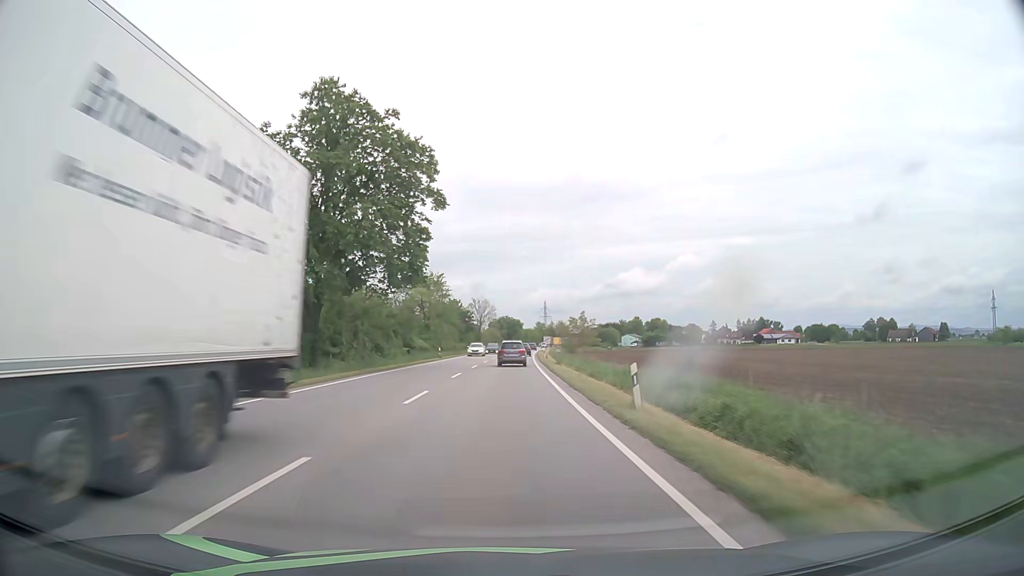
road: primary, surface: asphalt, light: Day
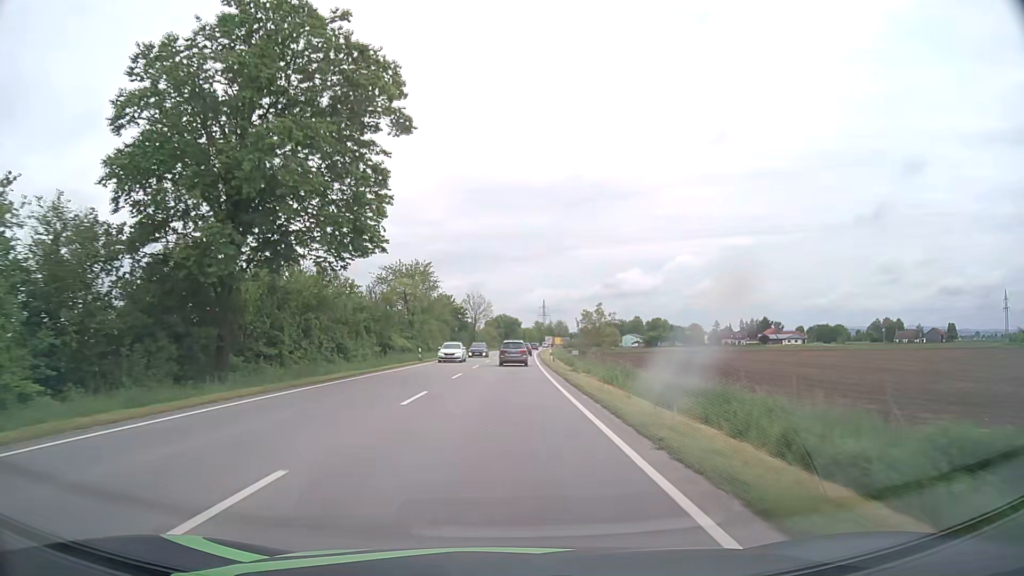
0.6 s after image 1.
(+0.1, +12.6) m; 0°
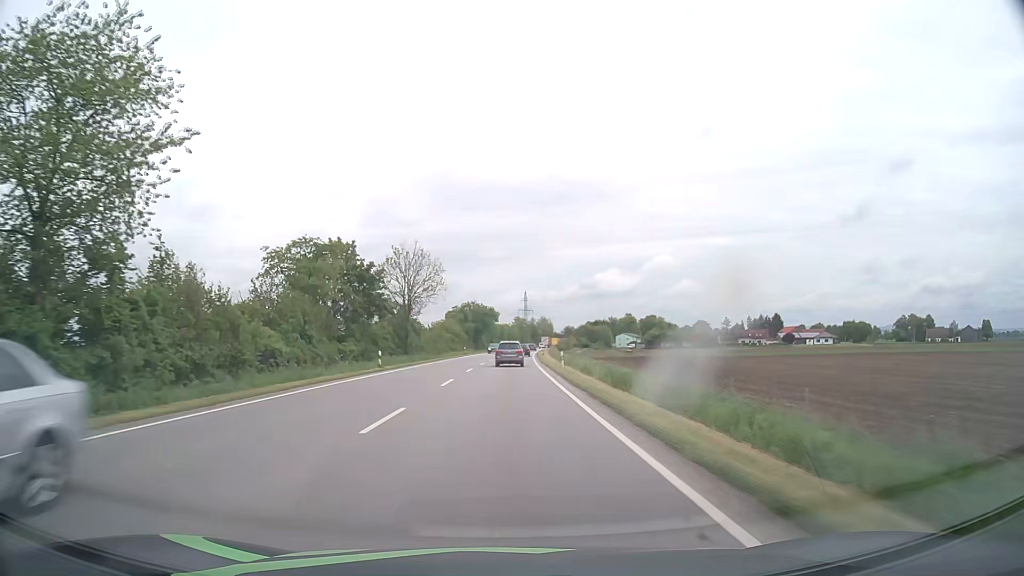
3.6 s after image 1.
(+1.1, +64.2) m; +2°
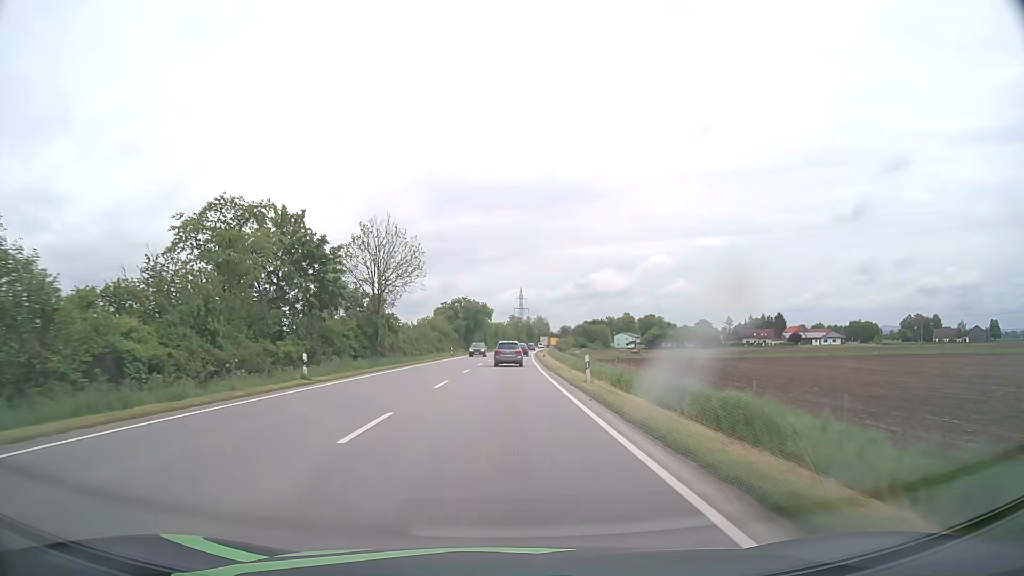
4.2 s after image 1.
(0.0, +13.1) m; 0°
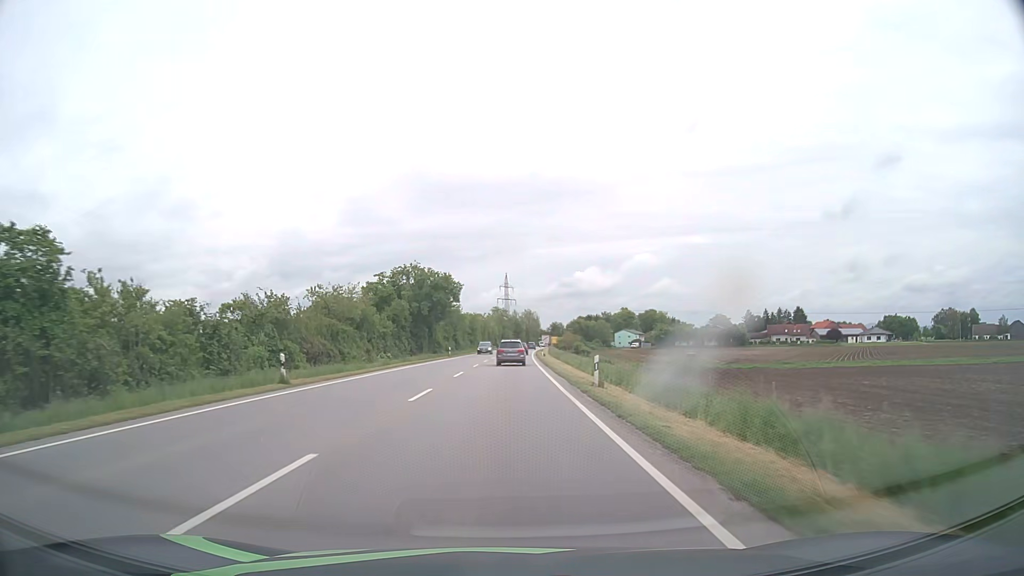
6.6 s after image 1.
(+0.7, +52.4) m; +1°
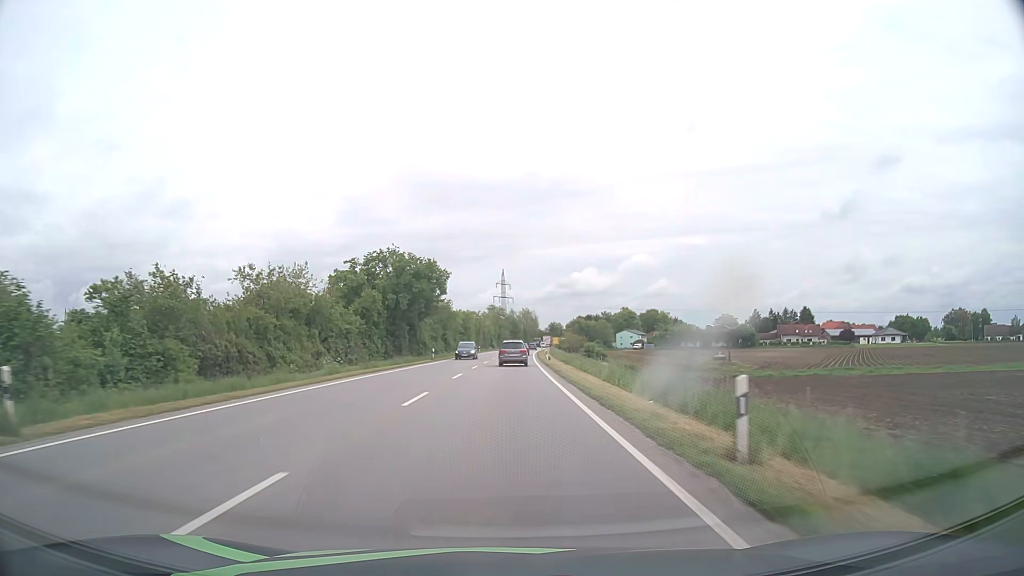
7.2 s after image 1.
(0.0, +13.1) m; 0°
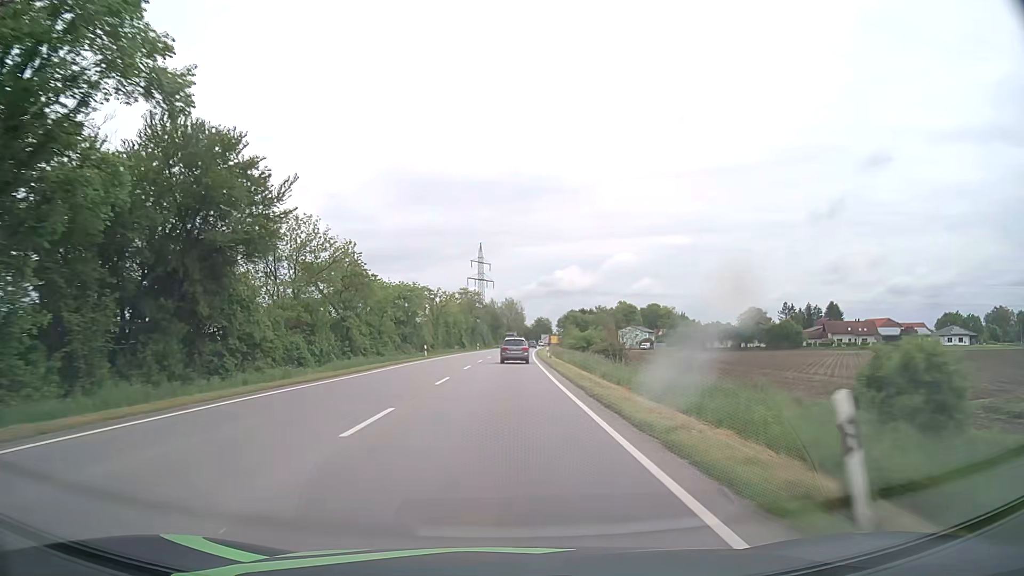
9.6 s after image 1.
(+0.7, +52.8) m; +2°
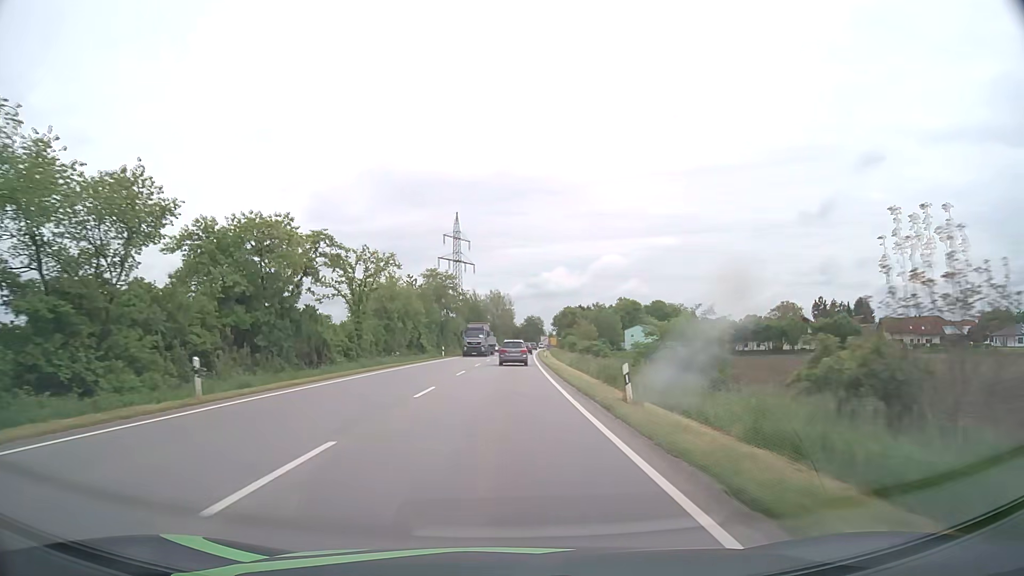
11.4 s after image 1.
(+0.3, +39.9) m; +1°
(0, +10) (0, +20) (0, +30) (0, +40) (+1, +50) (+1, +60) (+1, +70) (+2, +80) (+2, +90) (+3, +100) m
